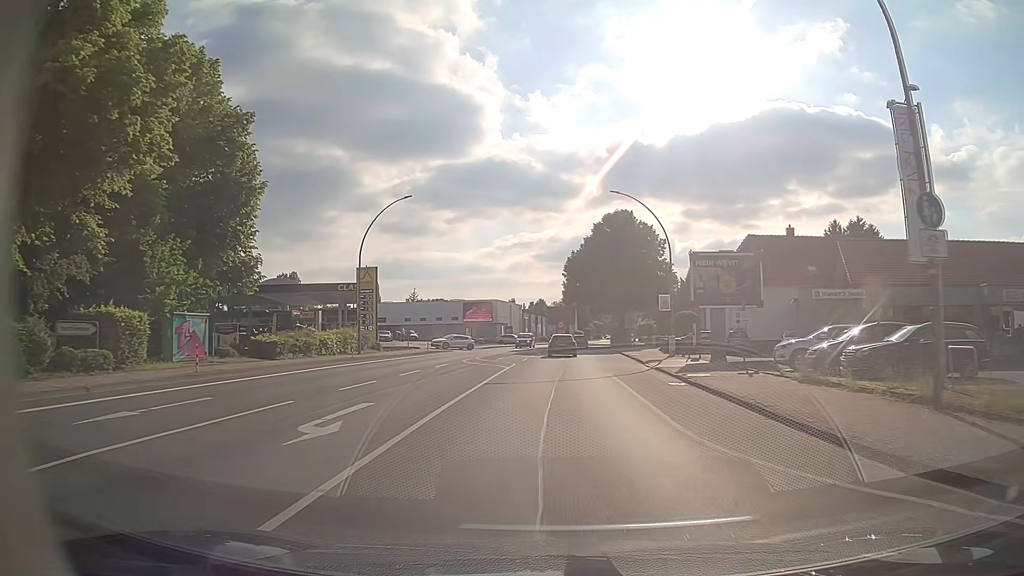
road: primary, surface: asphalt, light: Day
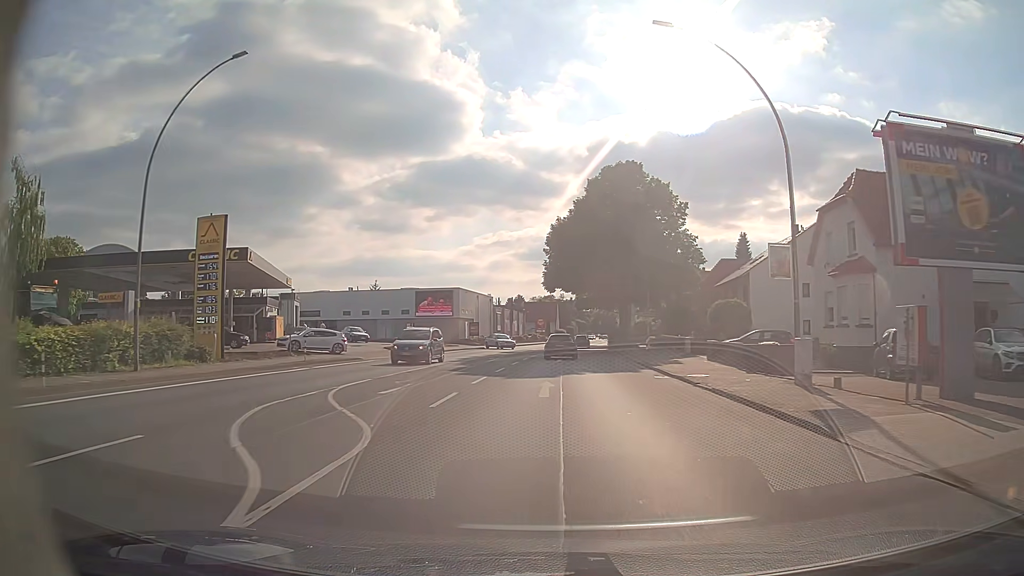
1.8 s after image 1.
(+0.4, +23.1) m; +2°
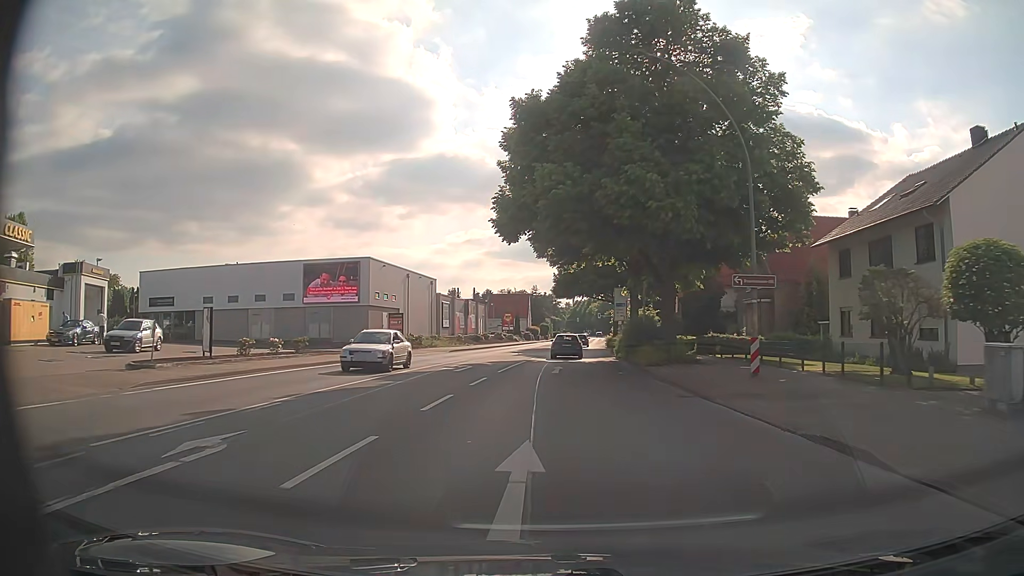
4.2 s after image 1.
(+0.6, +30.8) m; +2°
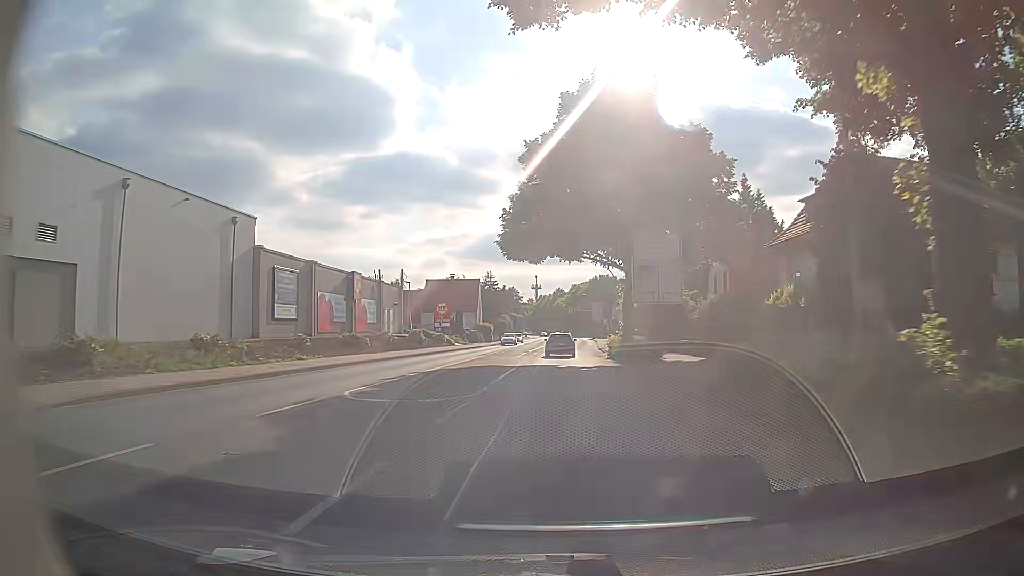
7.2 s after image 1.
(+0.9, +39.4) m; +2°
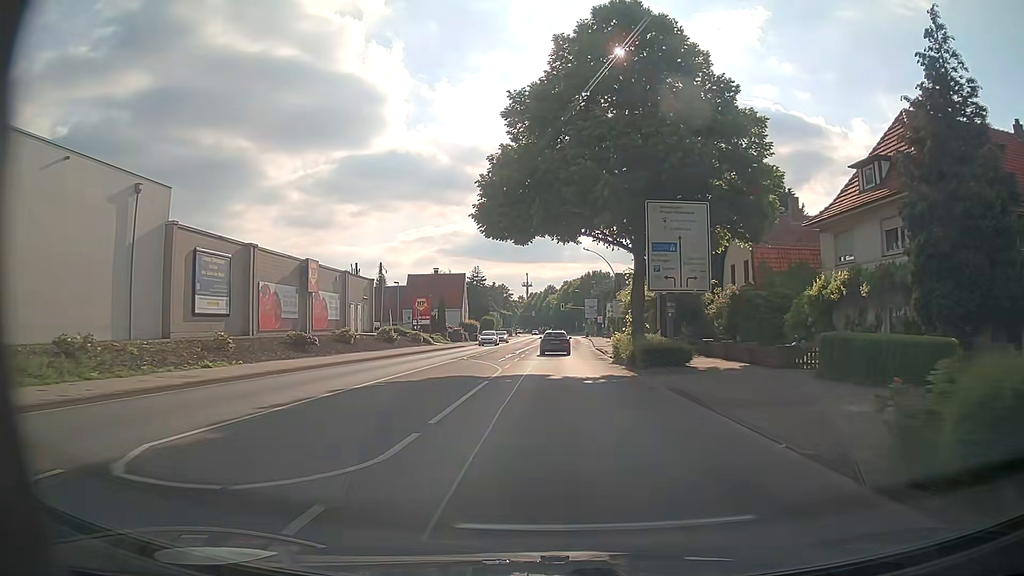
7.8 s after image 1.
(+0.1, +7.9) m; +2°
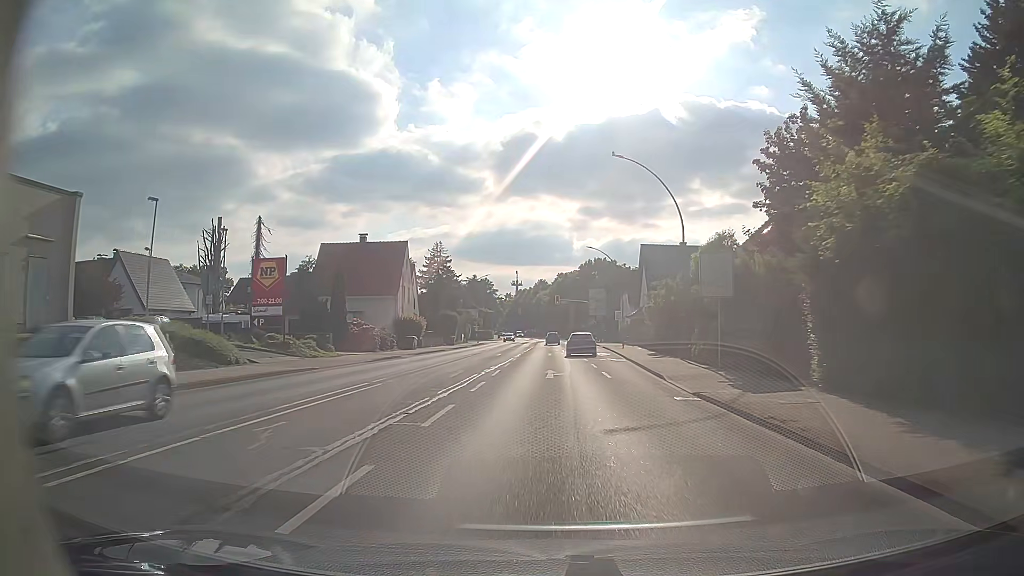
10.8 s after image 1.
(0.0, +39.5) m; 0°
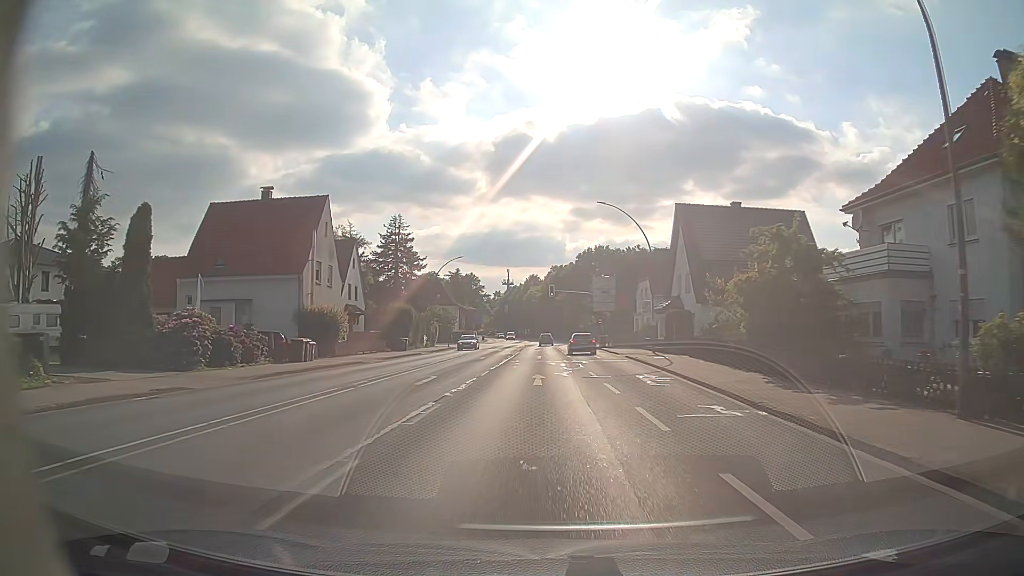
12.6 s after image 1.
(+0.1, +23.7) m; 0°
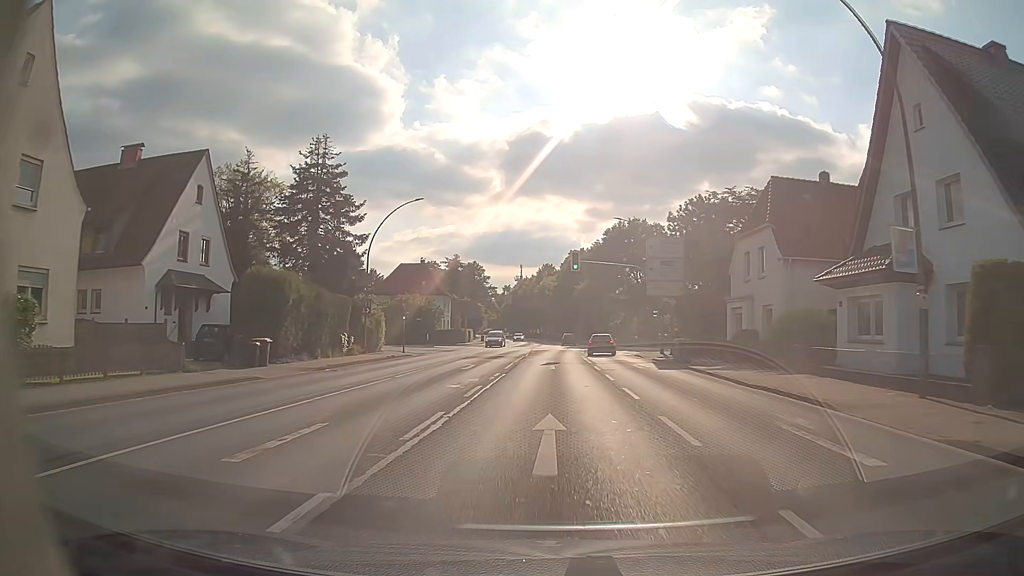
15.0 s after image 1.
(-0.2, +31.6) m; -1°
(0, +10) (0, +20) (0, +30) (+1, +40) (+1, +50) (+1, +60) (+2, +70) (+2, +80) (+3, +90) (+3, +100) m
